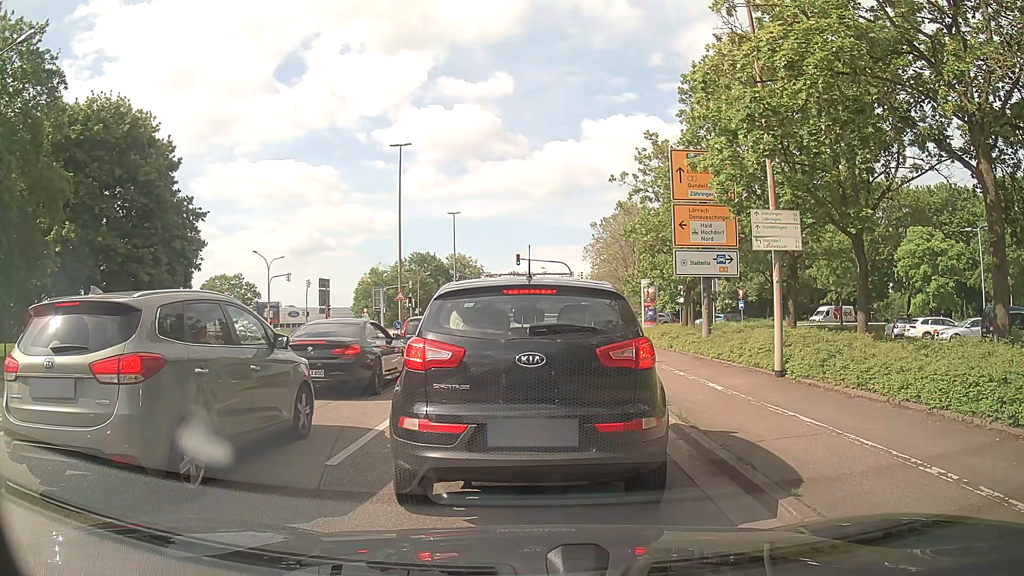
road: unclassified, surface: asphalt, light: Day
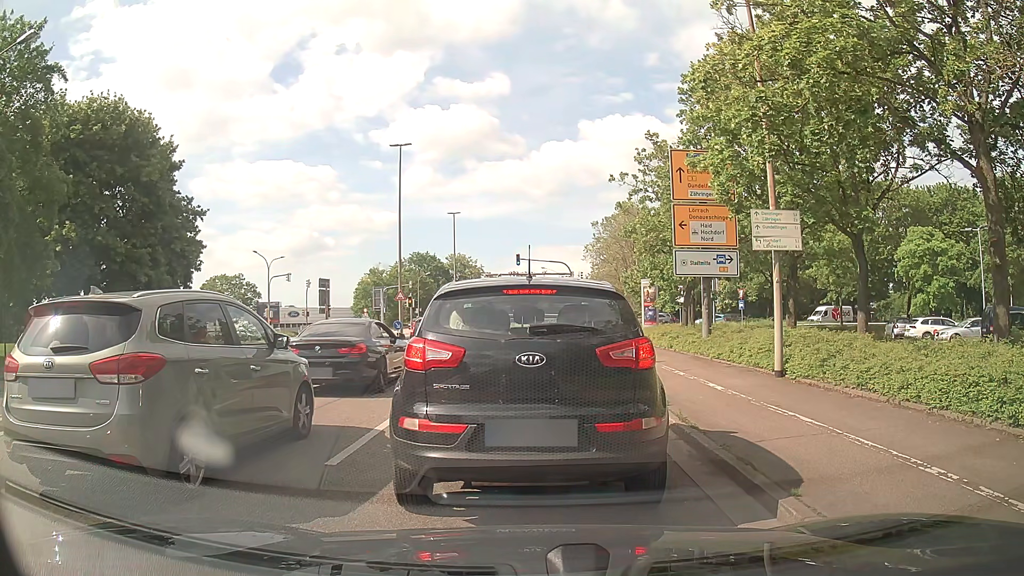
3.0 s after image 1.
(0.0, 0.0) m; 0°
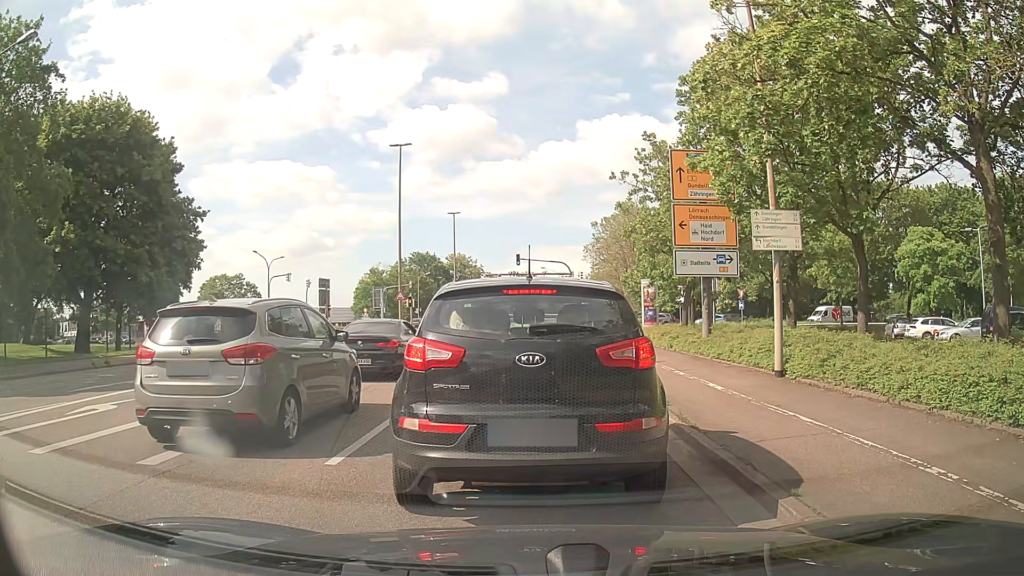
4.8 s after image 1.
(0.0, 0.0) m; 0°
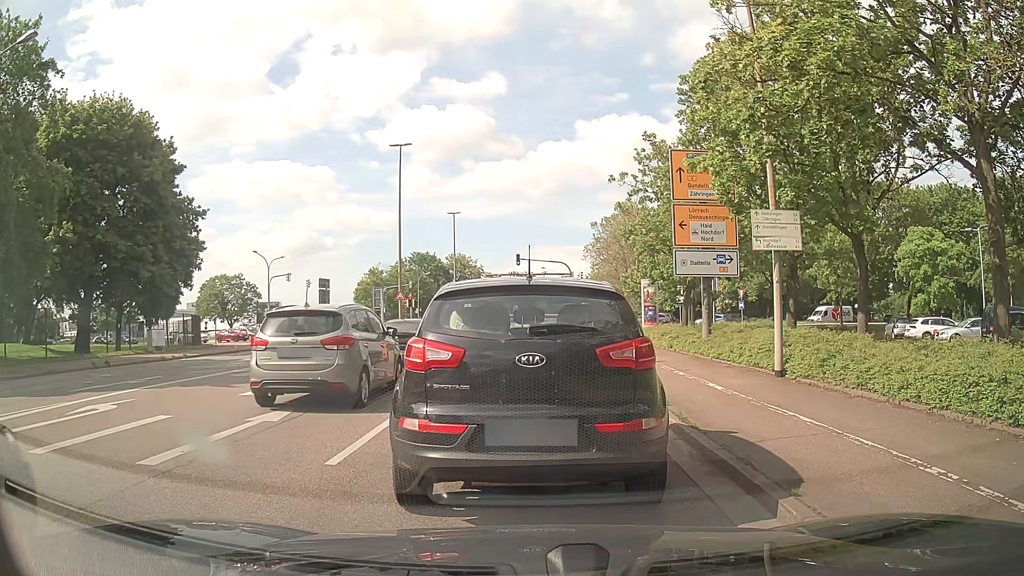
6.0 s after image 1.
(0.0, 0.0) m; 0°
